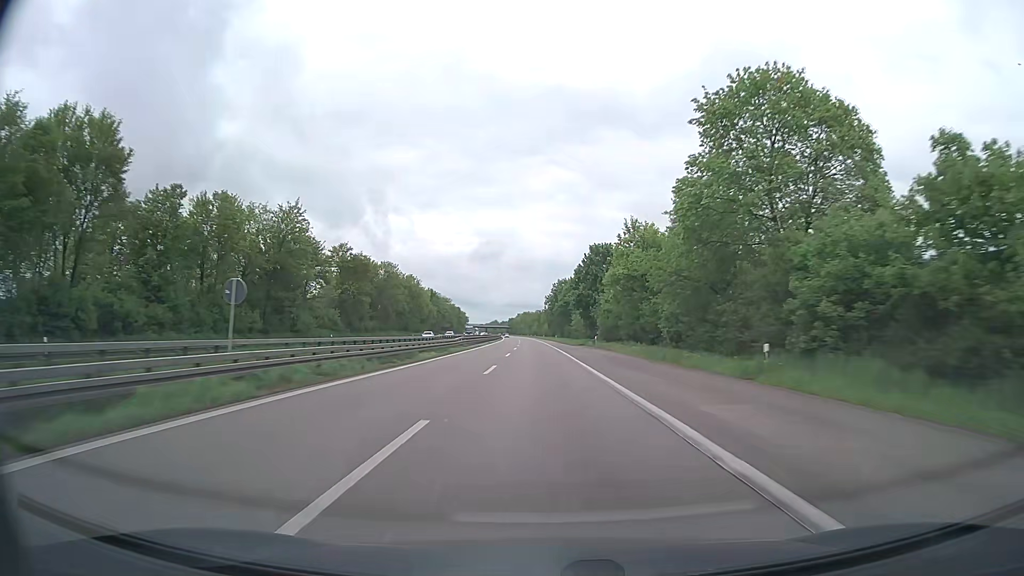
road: trunk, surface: asphalt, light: Day
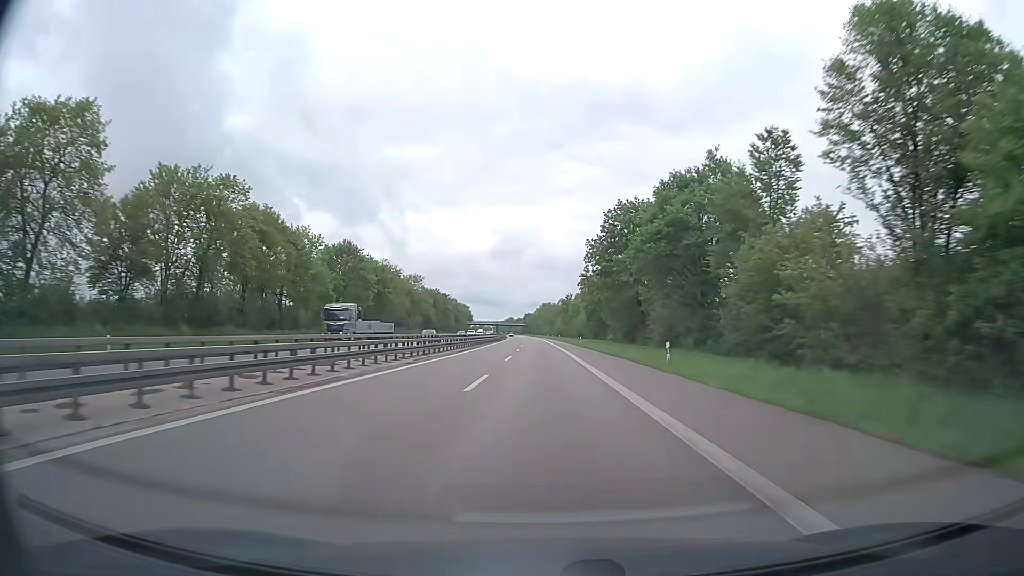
(-2.1, +96.7) m; -2°
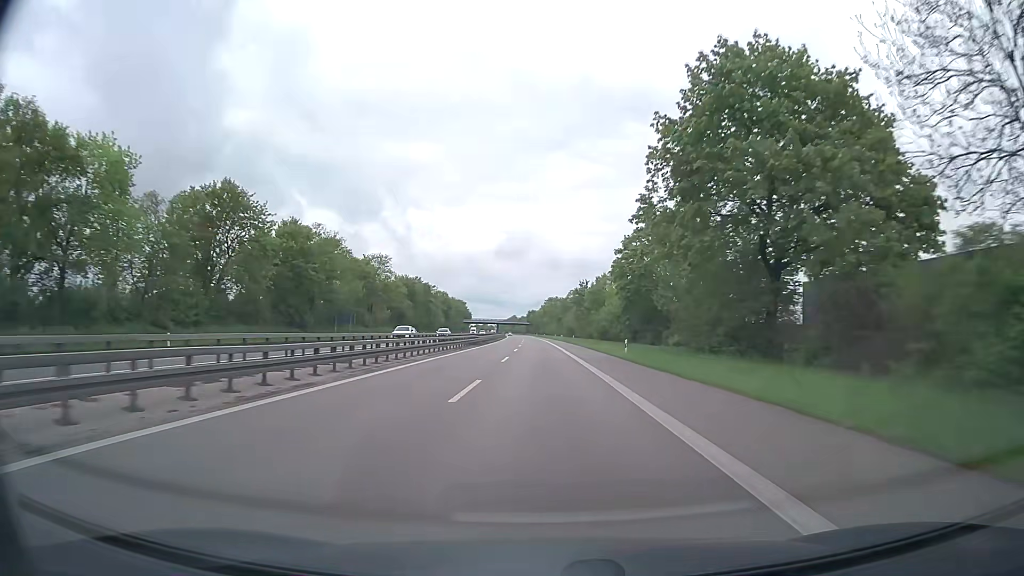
(-0.1, +38.7) m; -1°
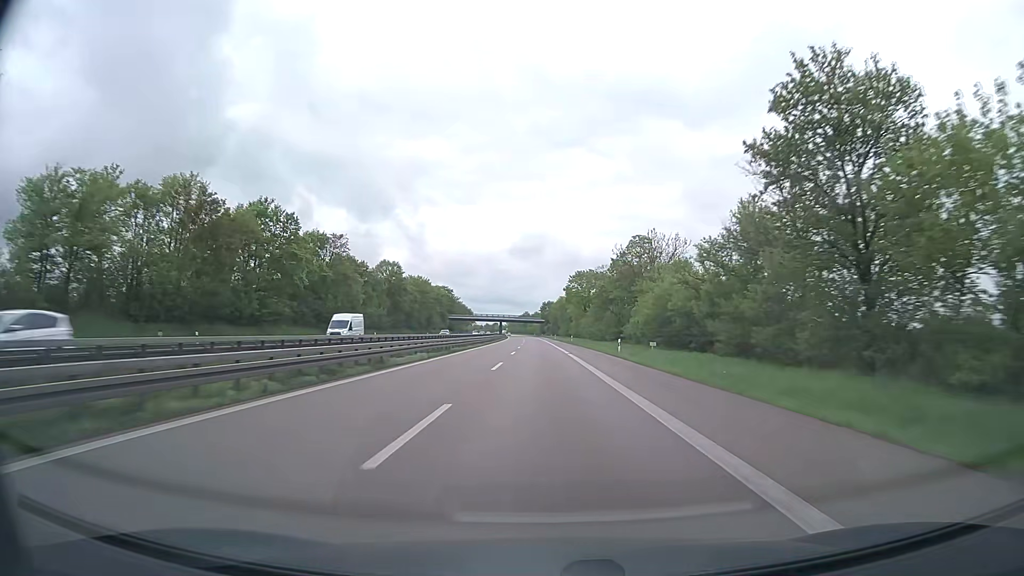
(-1.0, +96.6) m; -1°
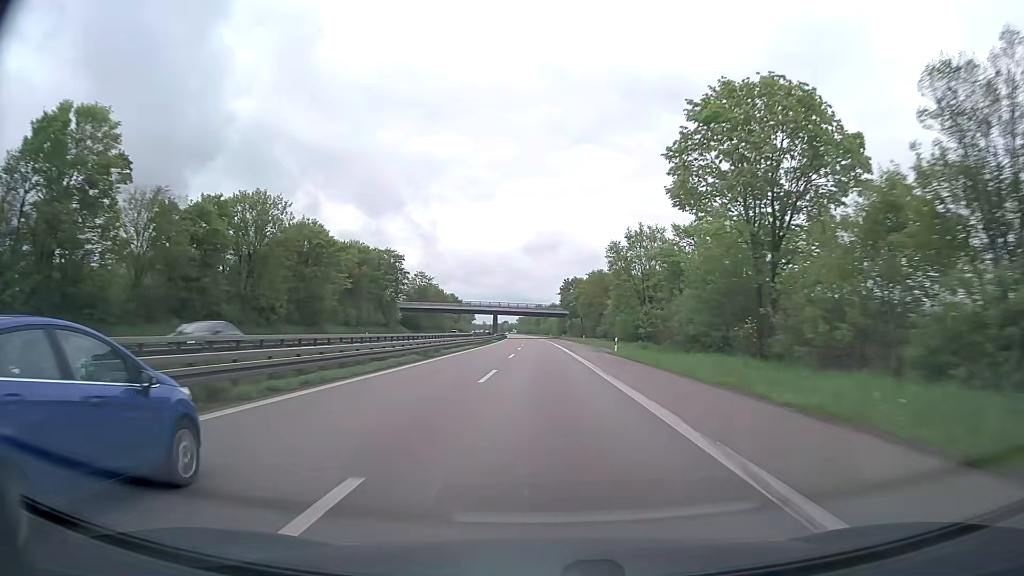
(-1.1, +96.6) m; -1°
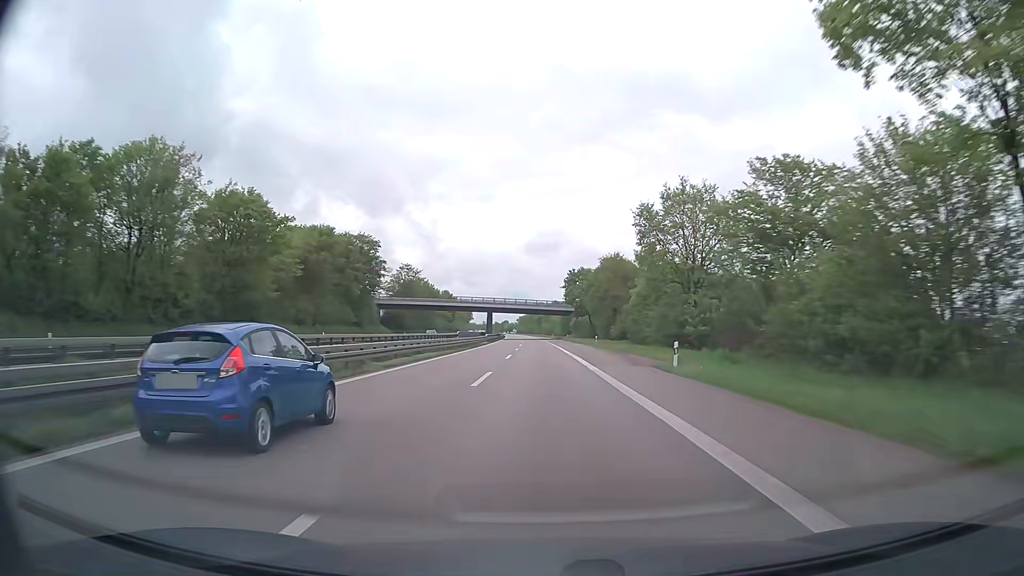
(0.0, +19.3) m; 0°
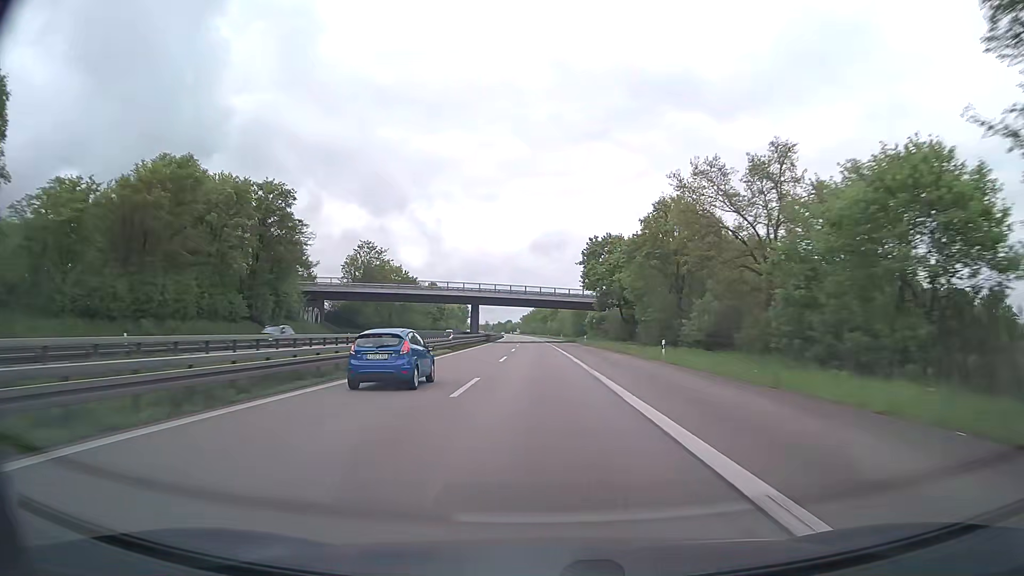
(-0.1, +38.7) m; 0°
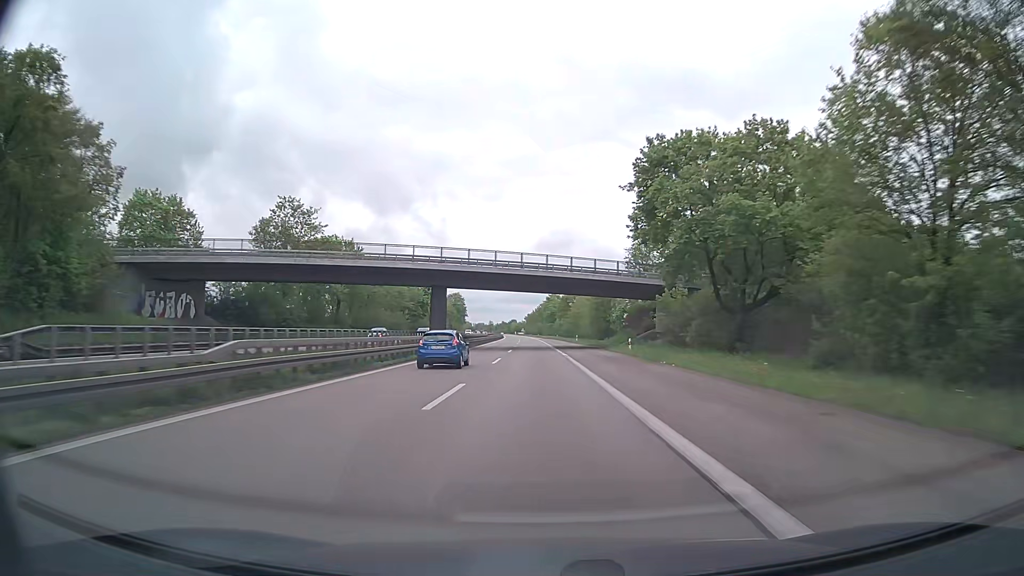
(-0.2, +38.7) m; -1°
(0, +10) (0, +20) (0, +30) (0, +40) (0, +50) (-1, +60) (-1, +70) (0, +80) (0, +90) (-1, +100) m
